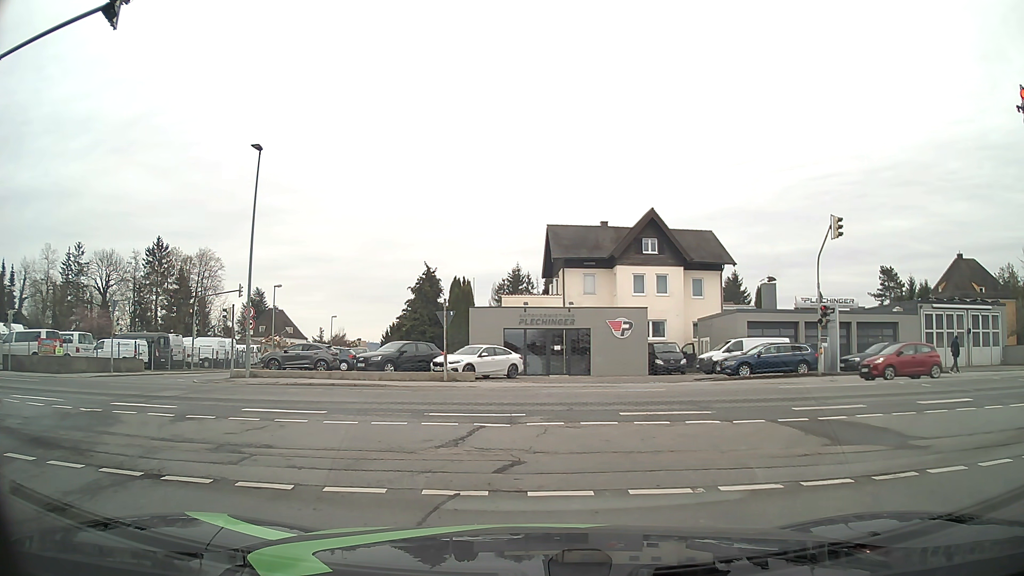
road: residential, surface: asphalt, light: Day
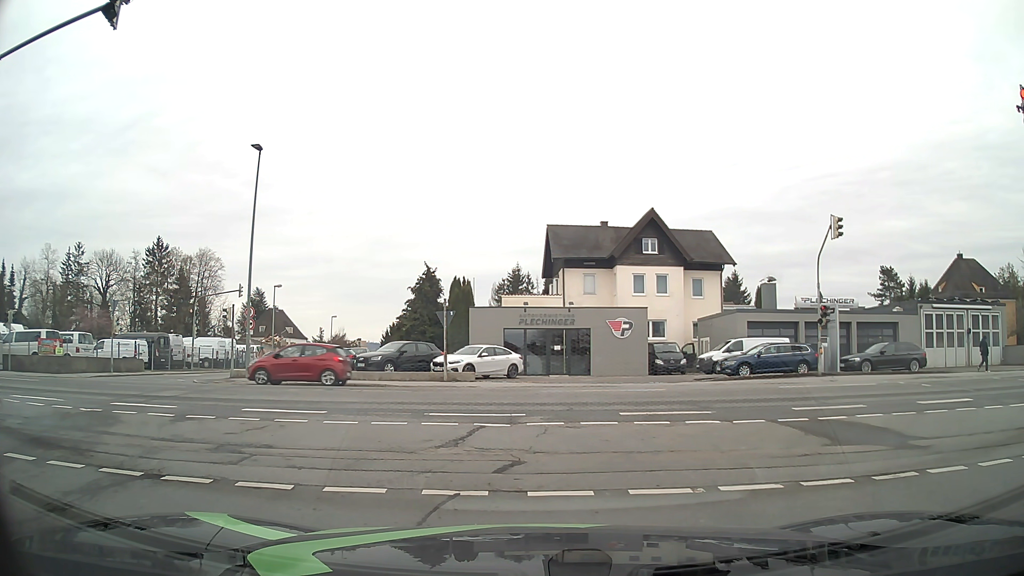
(0.0, 0.0) m; 0°
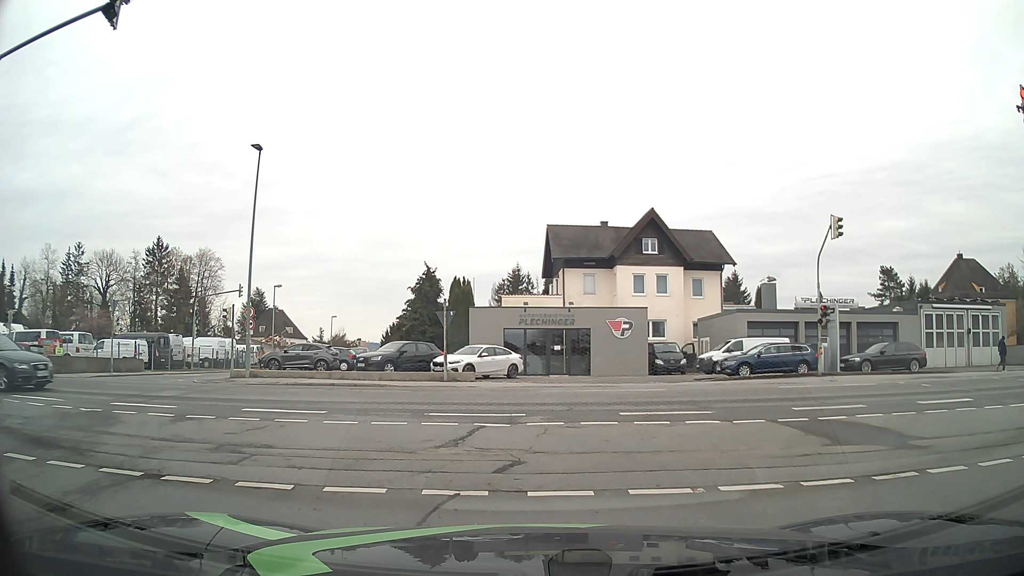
(0.0, 0.0) m; 0°
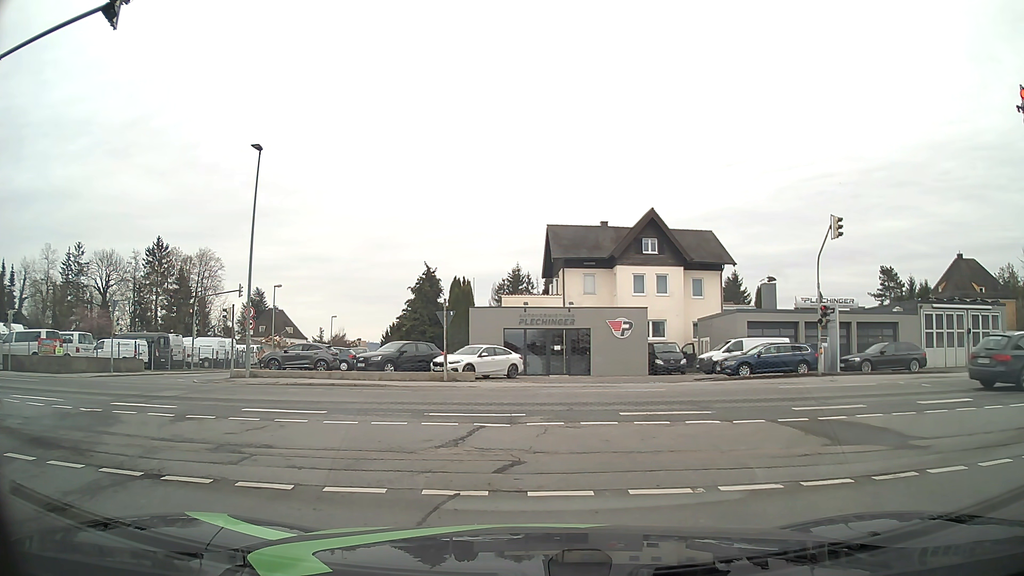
(0.0, 0.0) m; 0°
